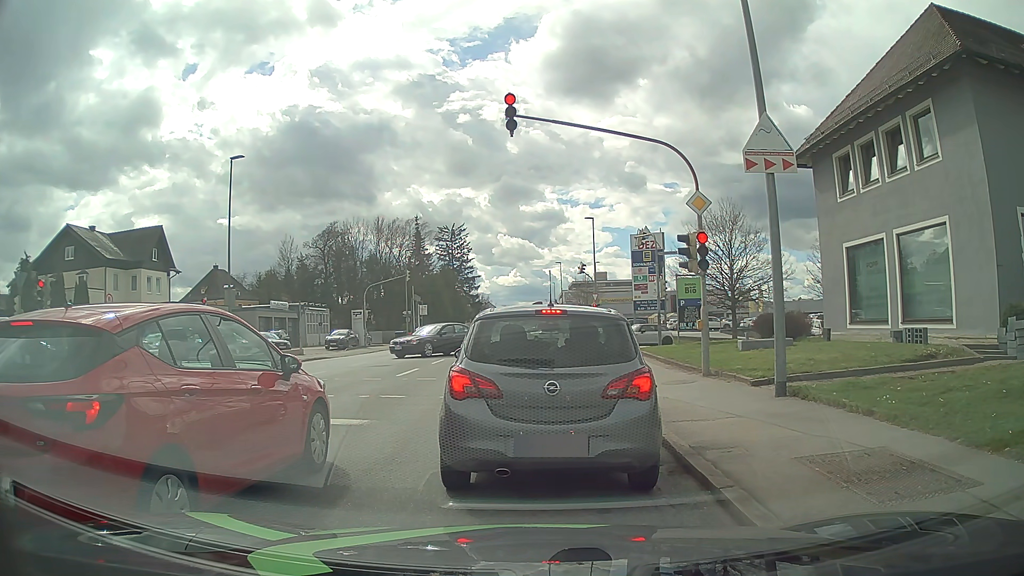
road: tertiary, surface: asphalt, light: Day
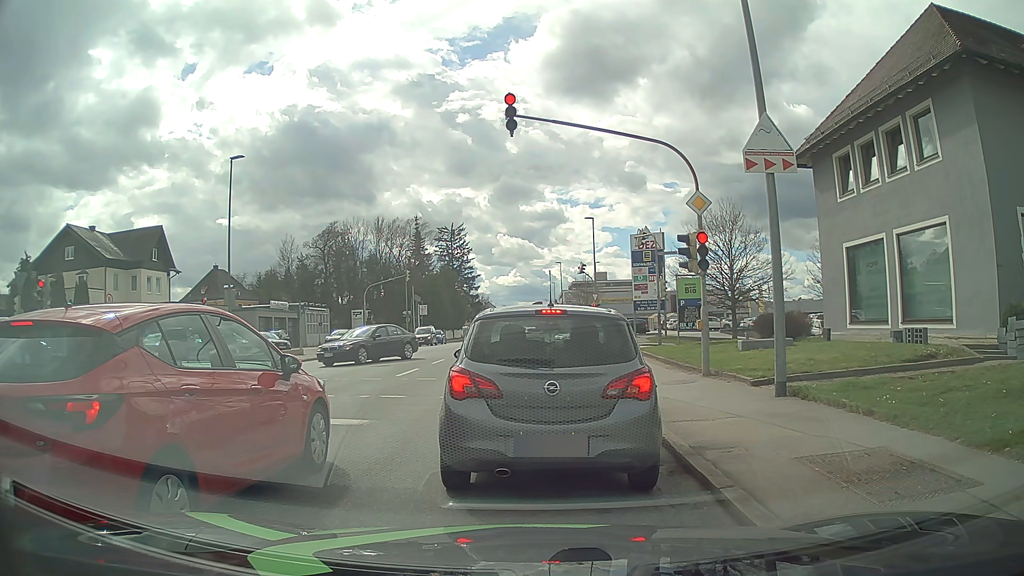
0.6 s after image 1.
(0.0, 0.0) m; 0°
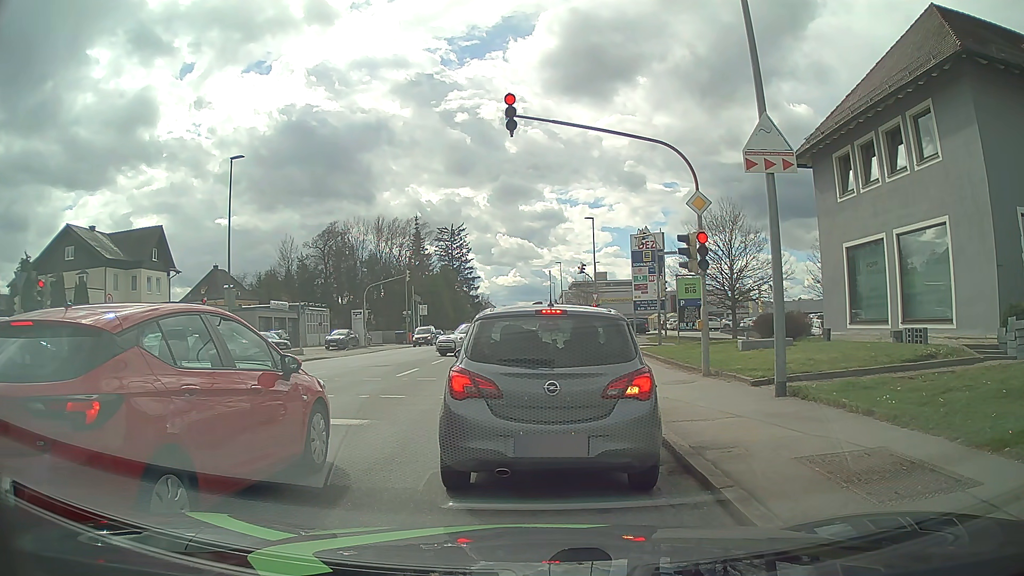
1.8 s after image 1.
(0.0, 0.0) m; 0°
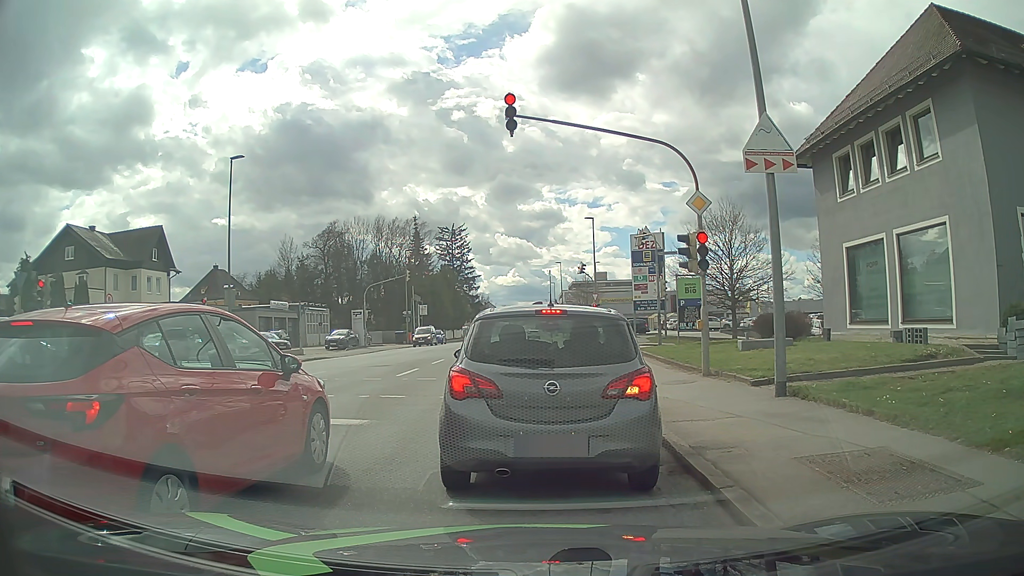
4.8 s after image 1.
(0.0, 0.0) m; 0°
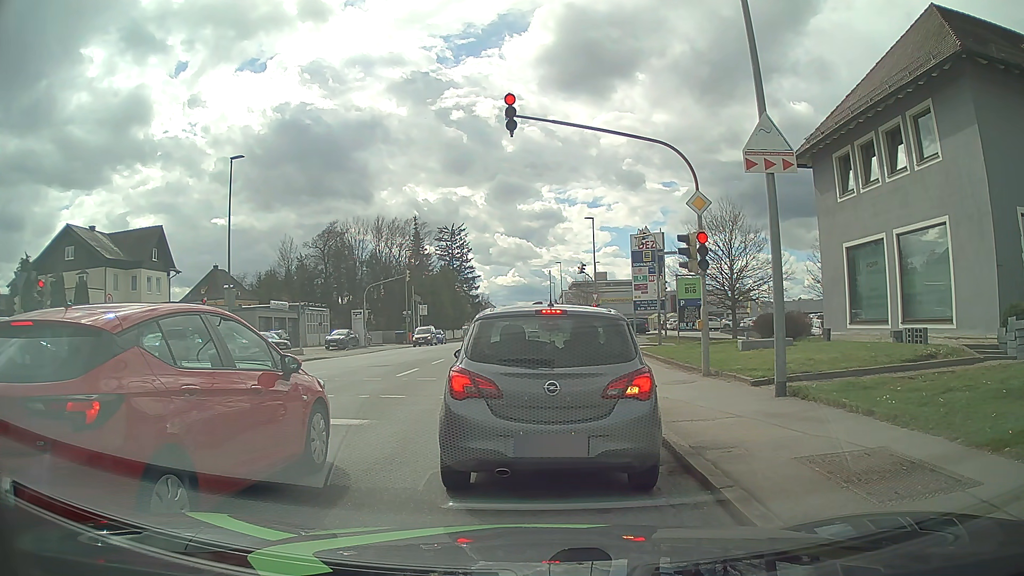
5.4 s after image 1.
(0.0, 0.0) m; 0°
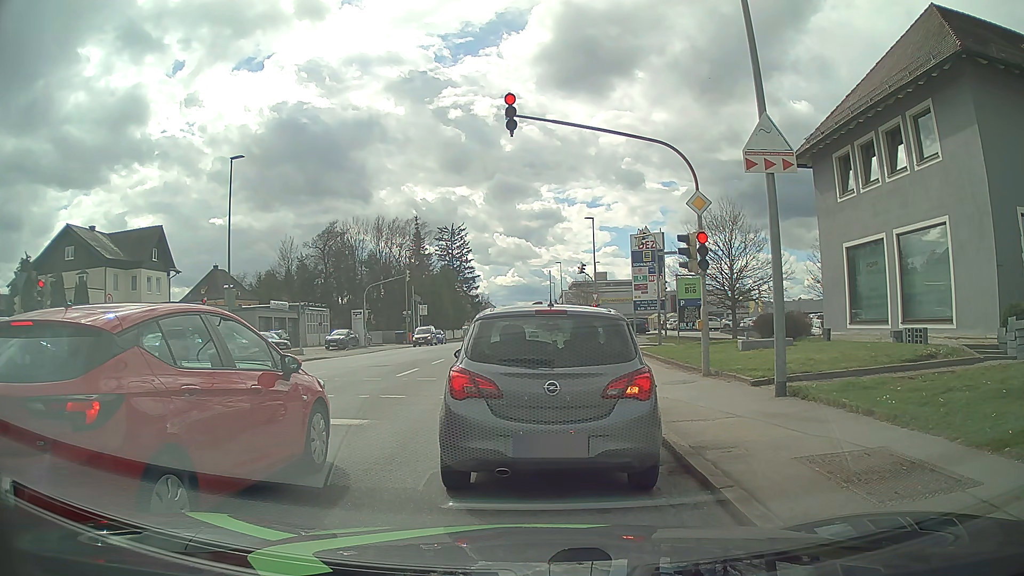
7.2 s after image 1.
(0.0, 0.0) m; 0°
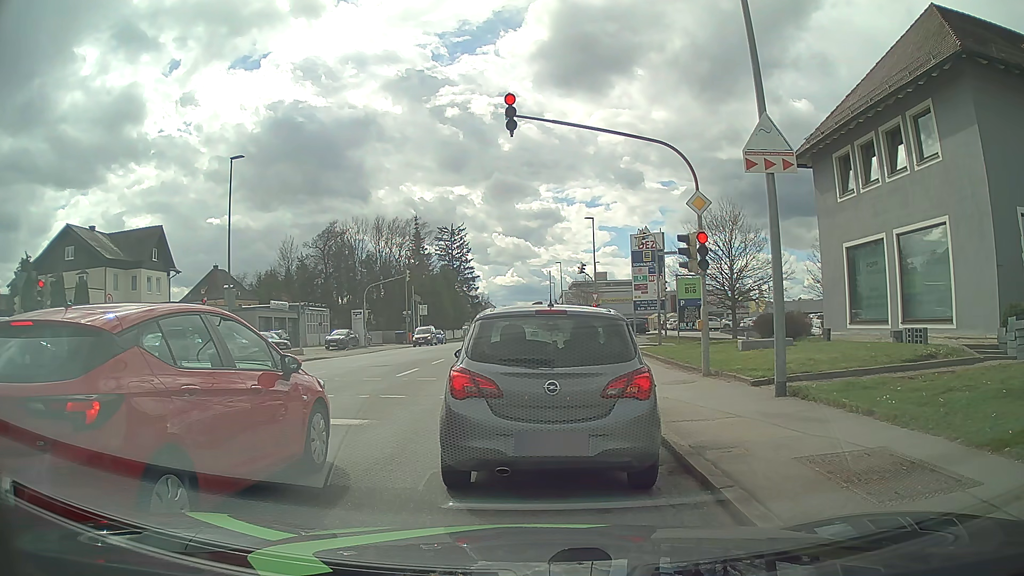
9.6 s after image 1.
(0.0, 0.0) m; 0°
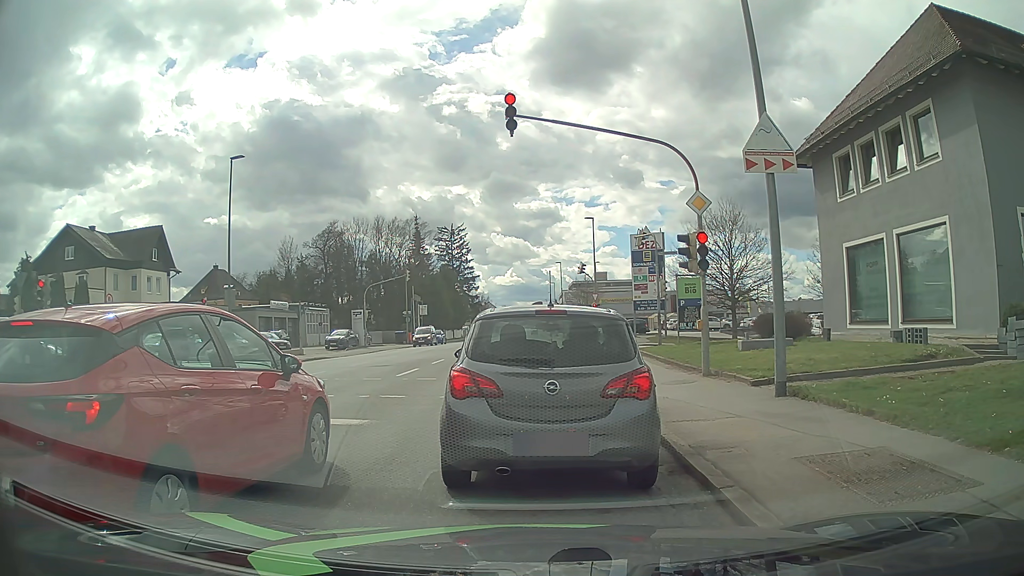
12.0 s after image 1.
(0.0, 0.0) m; 0°
